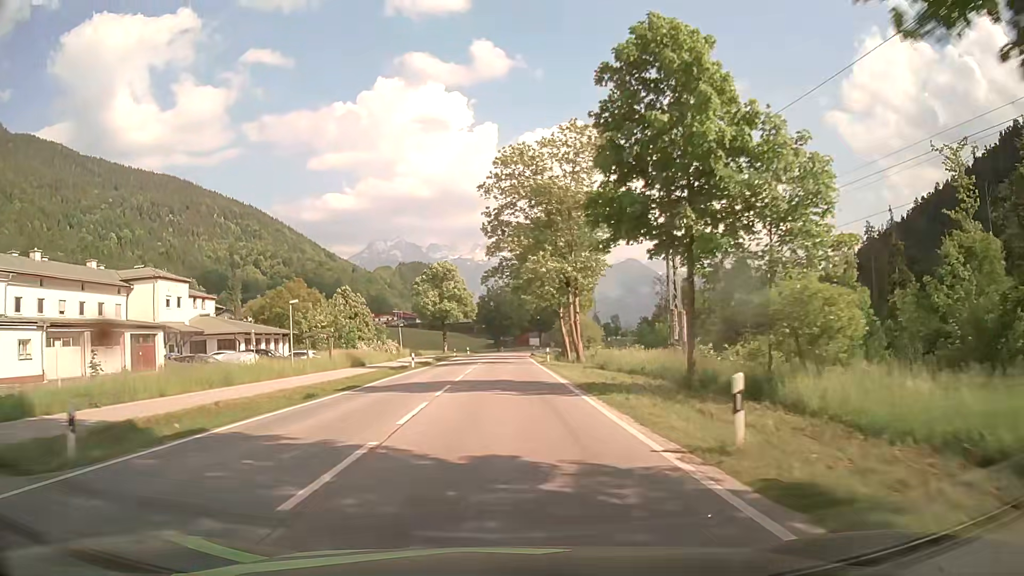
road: primary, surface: asphalt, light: Day
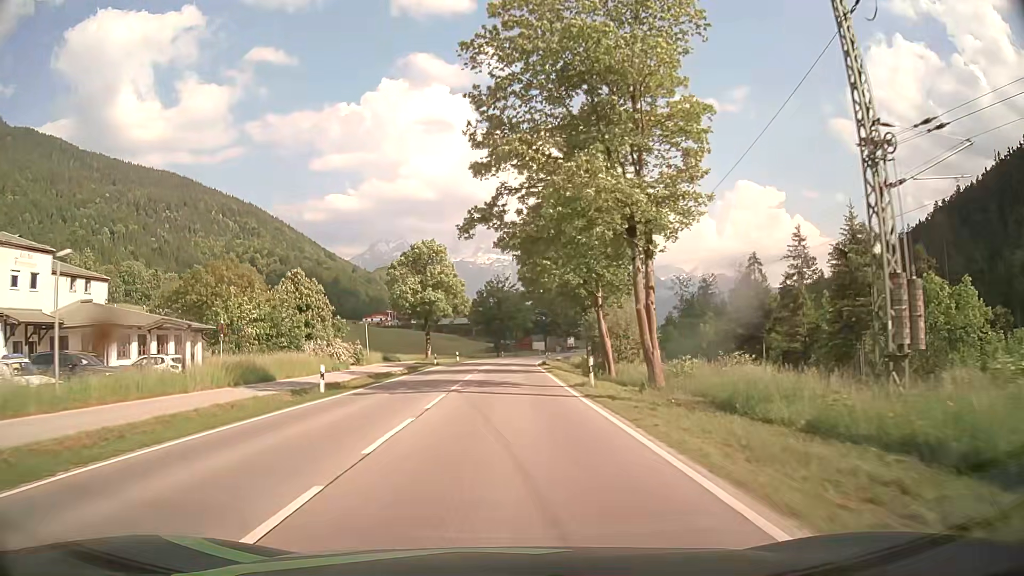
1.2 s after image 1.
(-0.3, +21.5) m; -1°
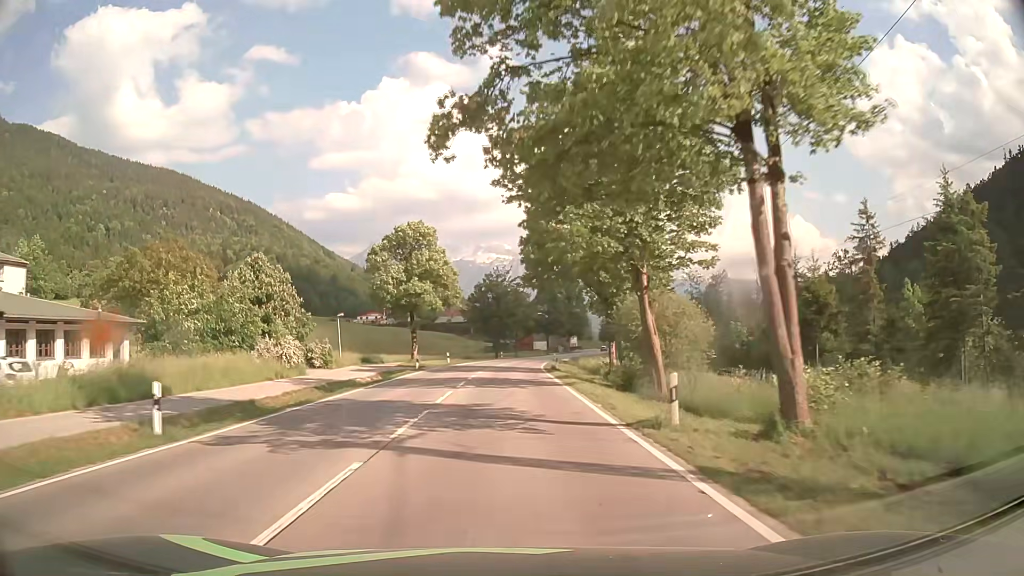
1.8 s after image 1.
(0.0, +10.7) m; 0°
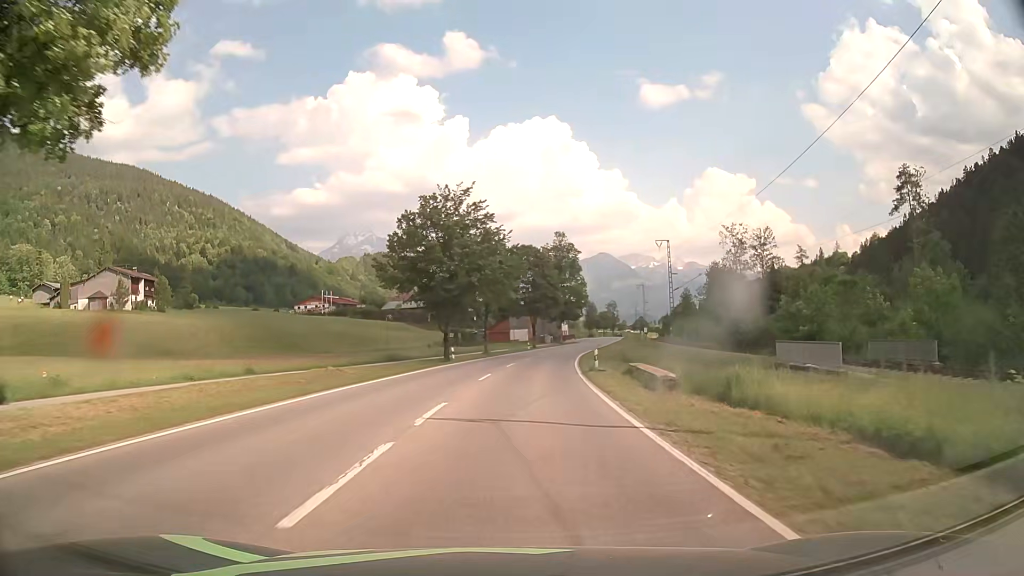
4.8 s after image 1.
(+0.9, +53.8) m; +2°
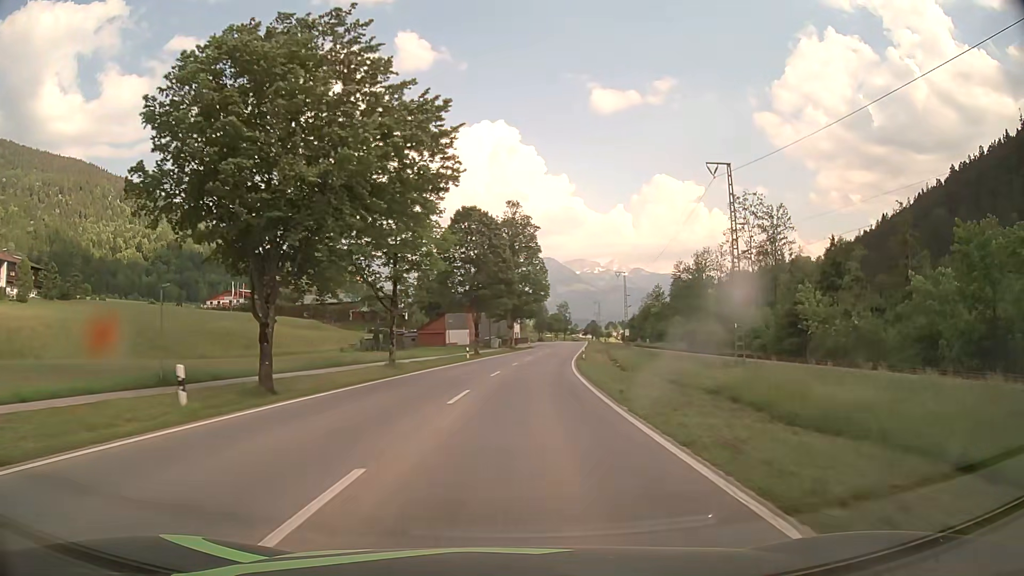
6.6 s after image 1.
(+1.2, +32.4) m; +5°
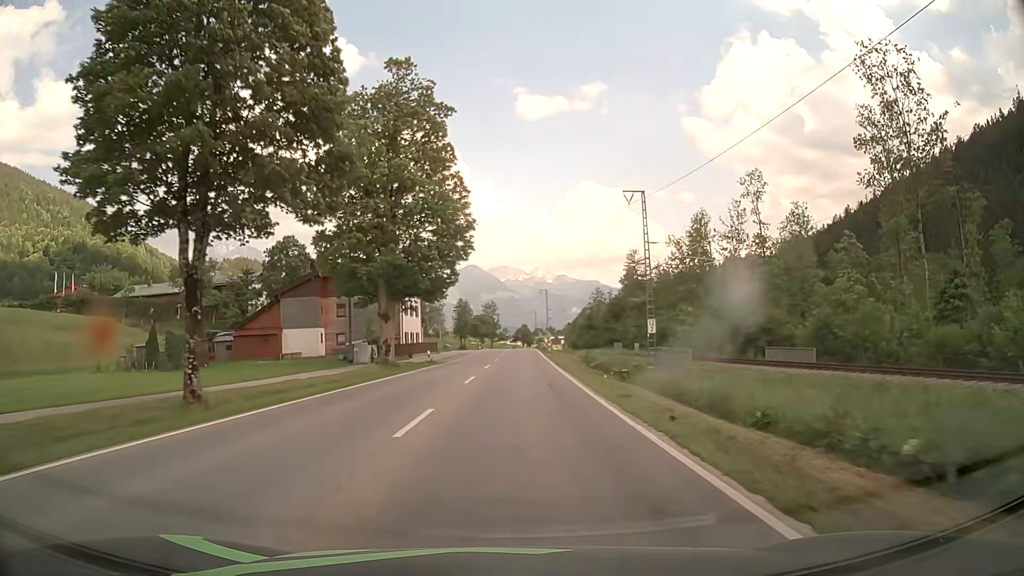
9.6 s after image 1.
(+3.2, +53.7) m; +6°
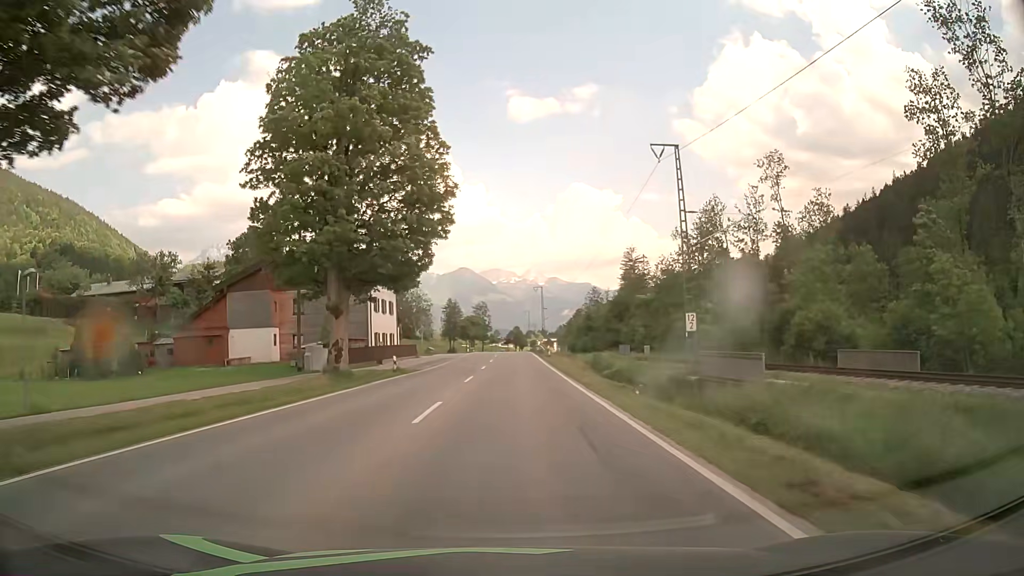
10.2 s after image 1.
(+0.1, +10.7) m; +1°
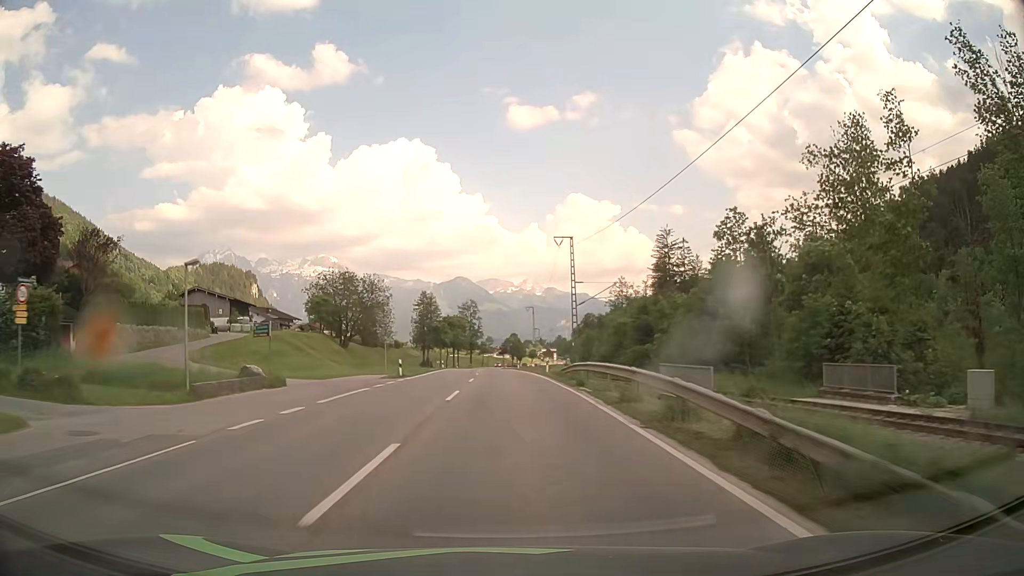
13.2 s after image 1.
(+0.7, +55.0) m; +1°
(0, +10) (0, +20) (0, +30) (-1, +40) (-1, +50) (-1, +60) (-1, +70) (-2, +80) (-2, +90) (-2, +100) m
